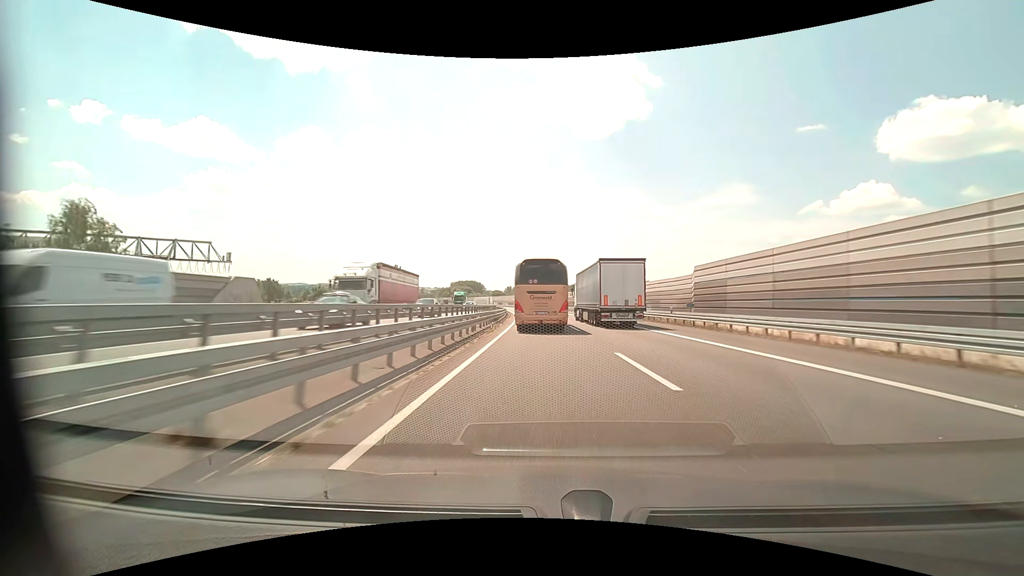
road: motorway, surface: asphalt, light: Day
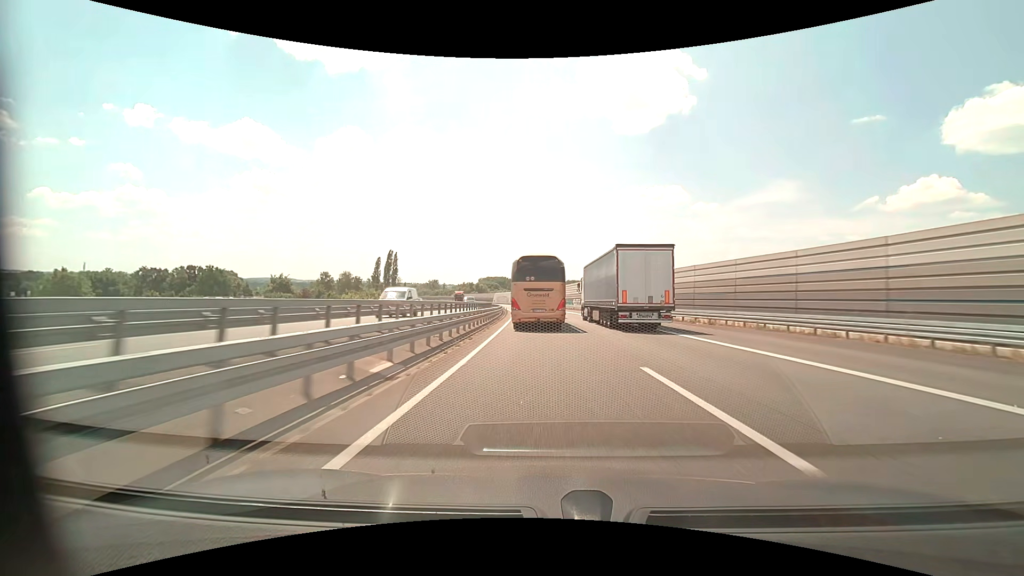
(-2.7, +76.3) m; -4°
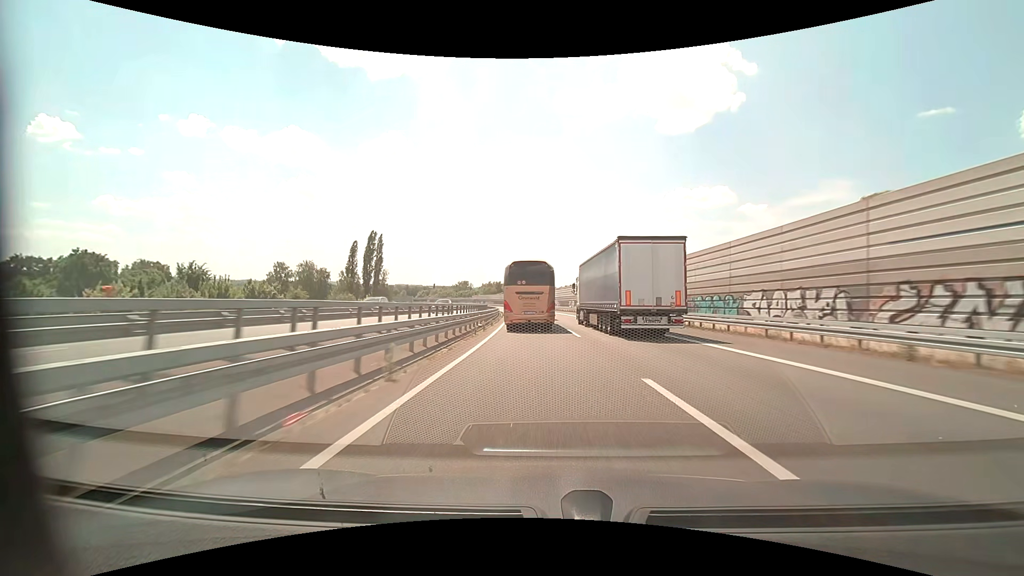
(-2.6, +73.7) m; -4°
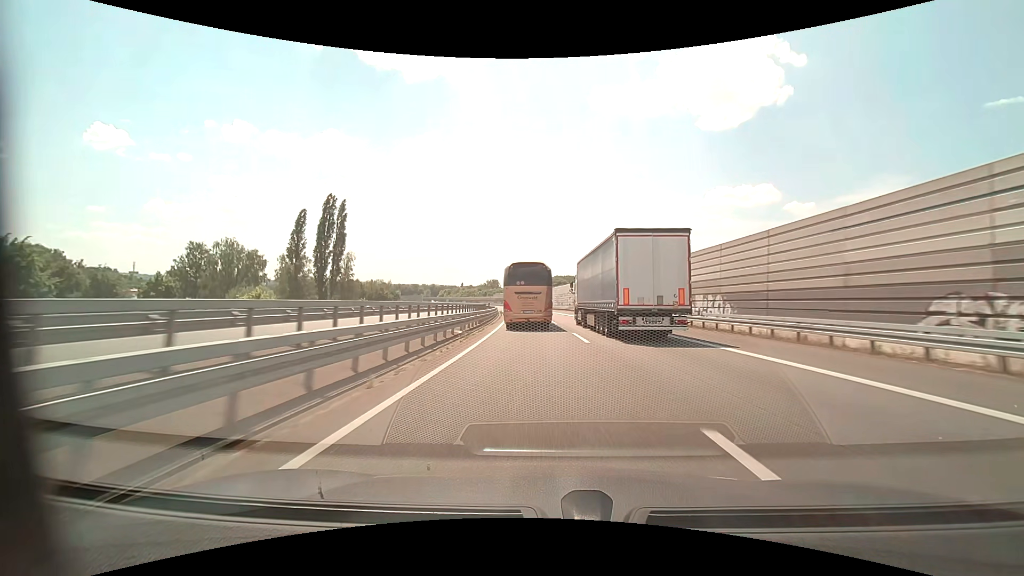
(-2.0, +58.2) m; -4°
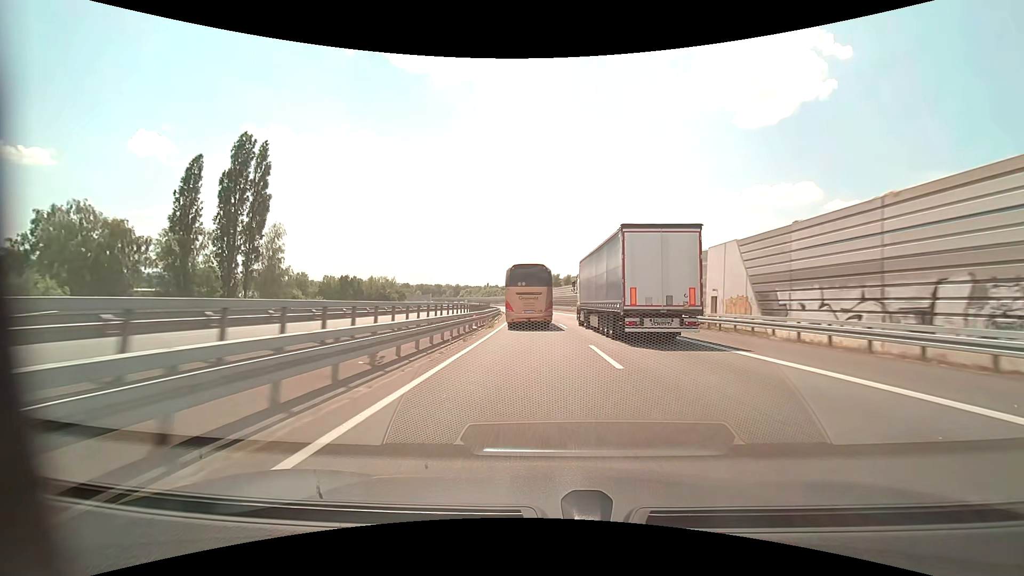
(-1.2, +43.3) m; -3°
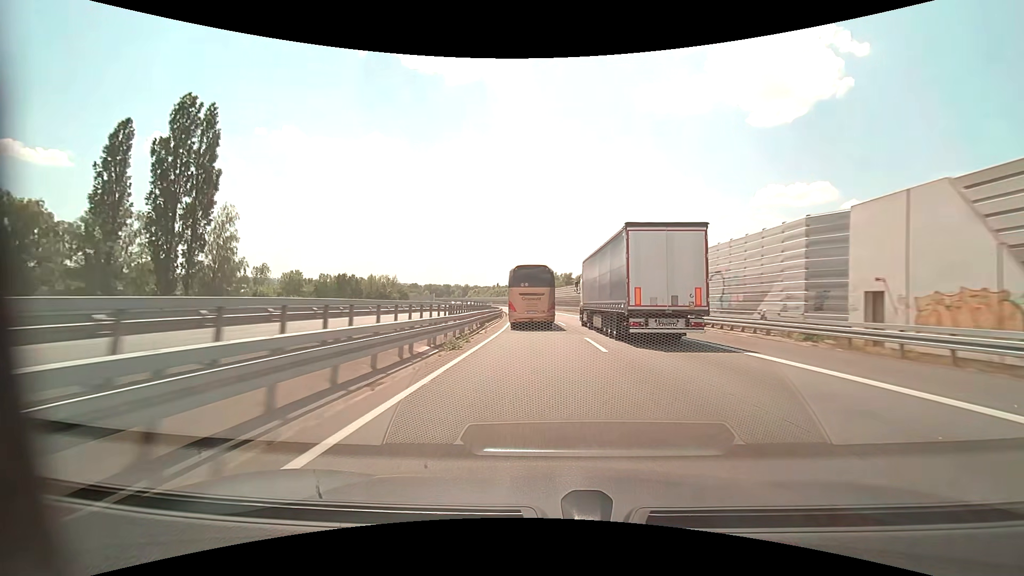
(-0.2, +14.4) m; -1°
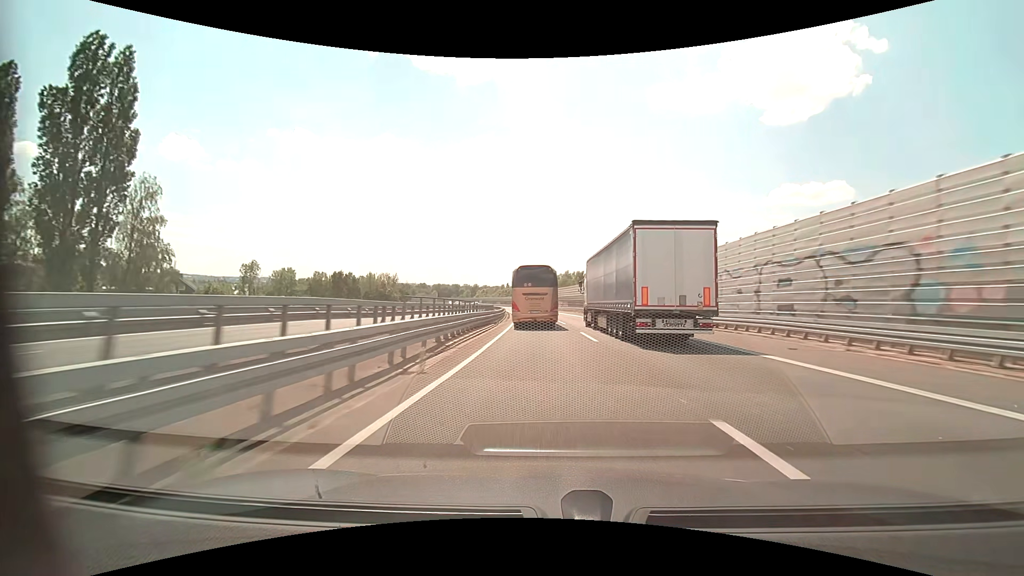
(-0.2, +14.5) m; -1°
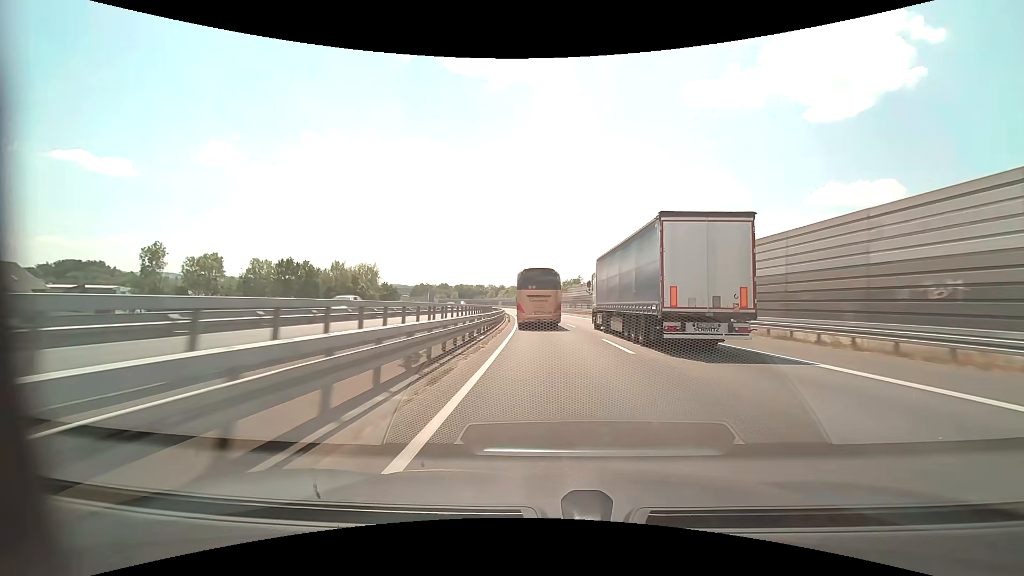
(-2.3, +58.2) m; -4°
(0, +10) (0, +20) (0, +30) (-1, +40) (-1, +50) (-2, +60) (-2, +70) (-3, +80) (-4, +90) (-5, +100) m
